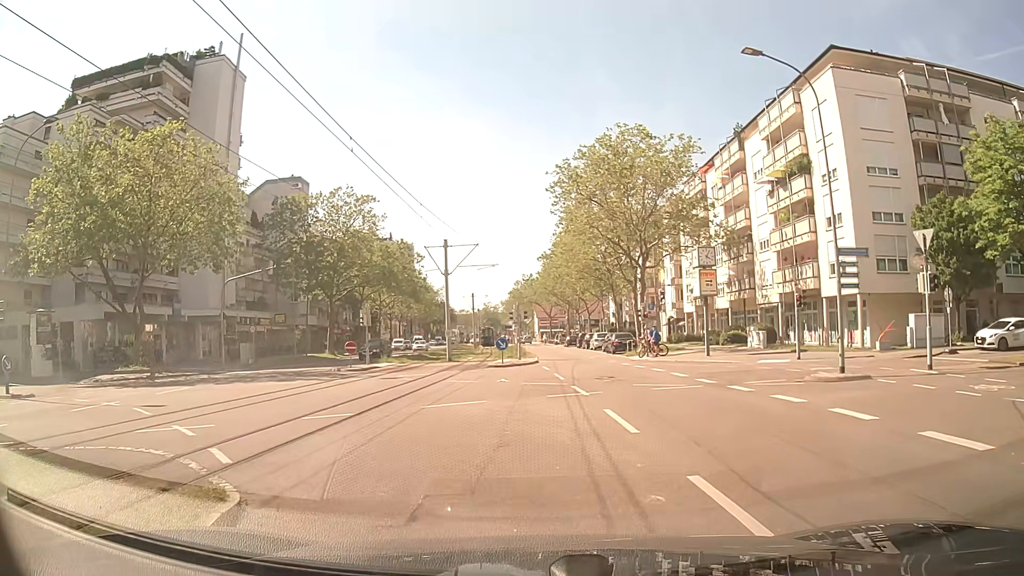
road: tertiary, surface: asphalt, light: Day
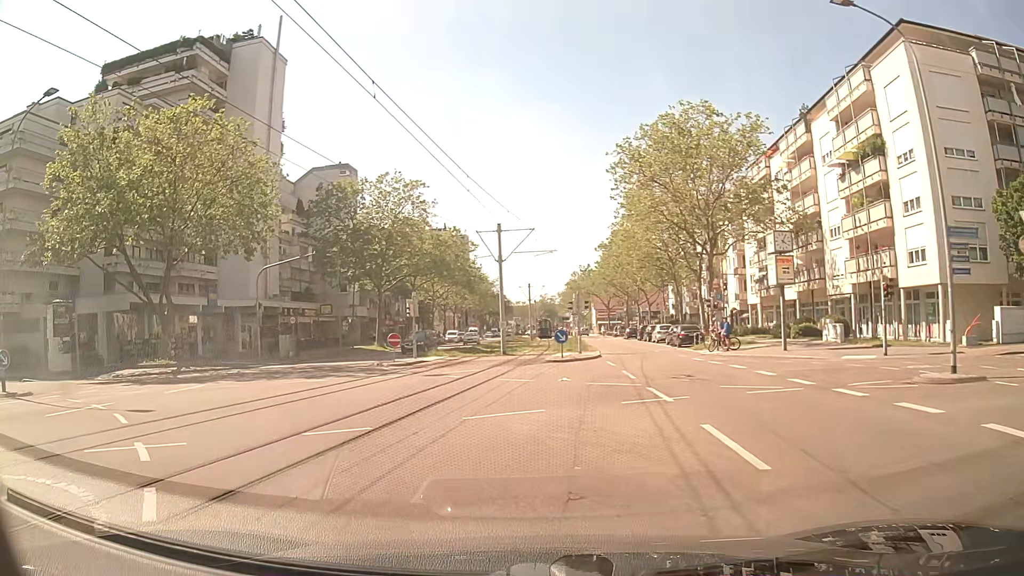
(-0.1, +3.1) m; -5°
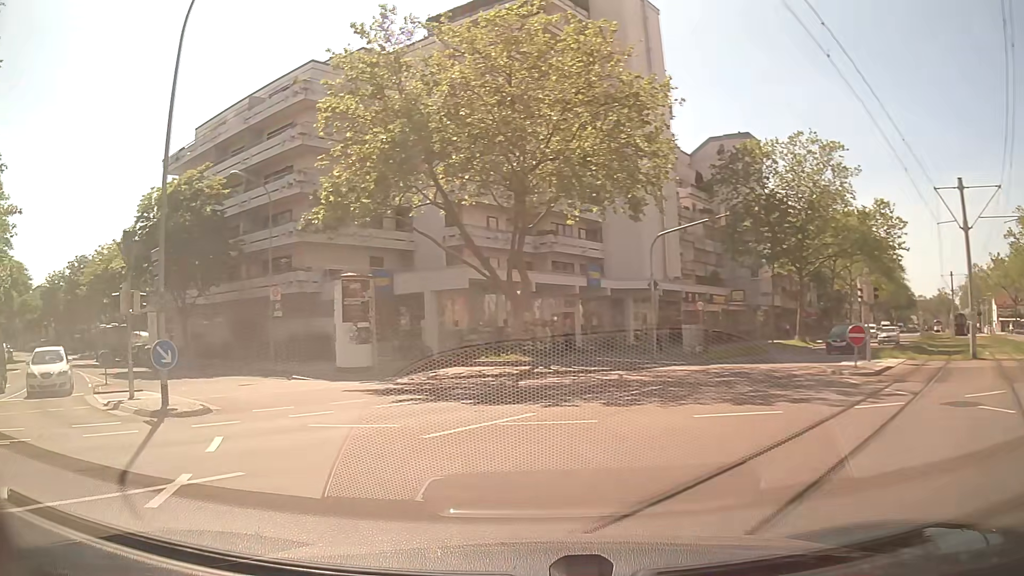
(-2.6, +10.2) m; -34°
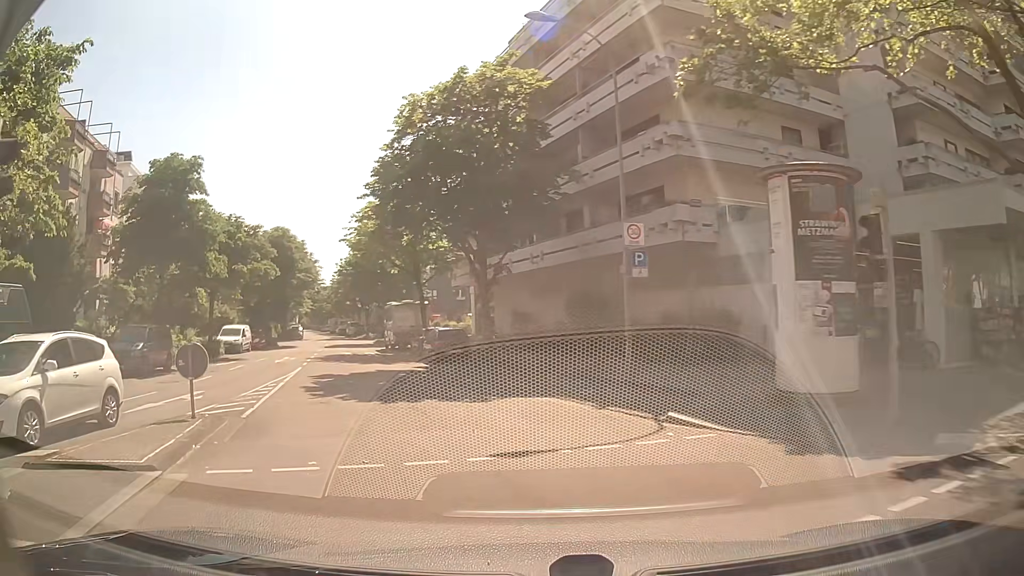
(-4.5, +15.3) m; -30°
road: residential
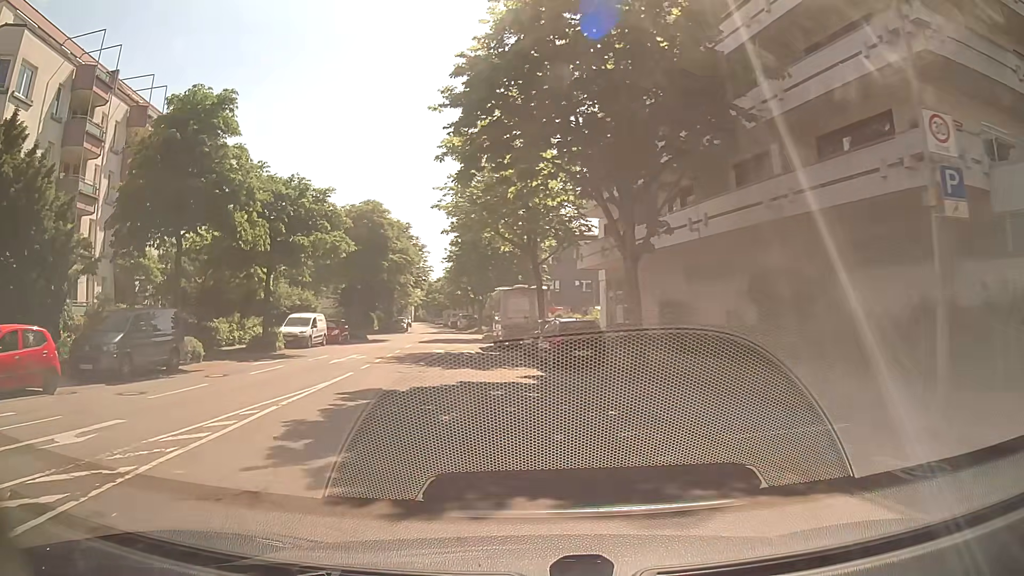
(-0.9, +9.0) m; -10°
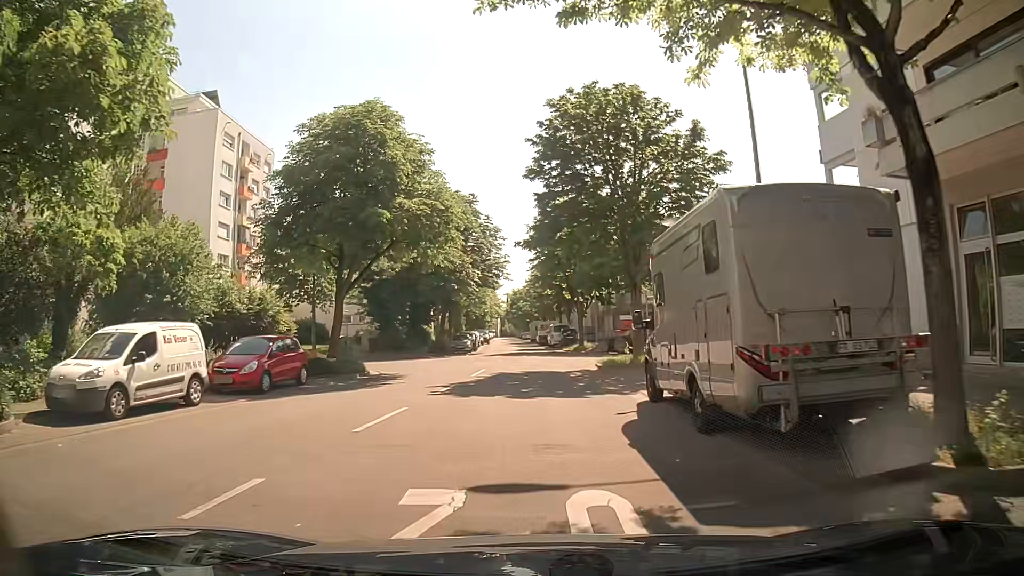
(-2.7, +24.2) m; -10°
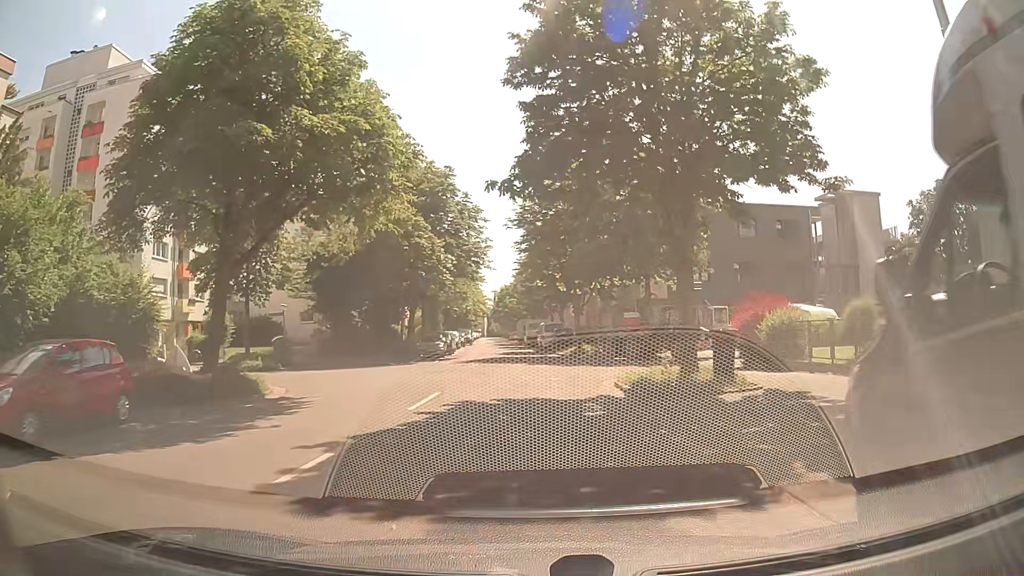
(+0.3, +9.0) m; +2°
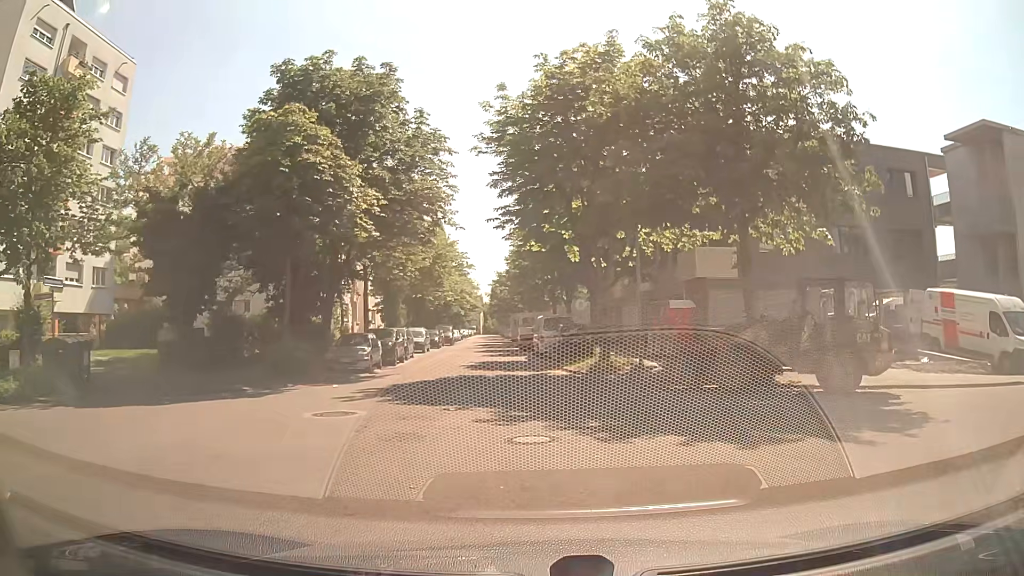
(+0.4, +17.0) m; +1°
(-1, +10) (-1, +20) (-2, +30) (-3, +40) (-4, +50) (-5, +60) (-5, +70) (-6, +80) (-7, +90) (-8, +100) m
